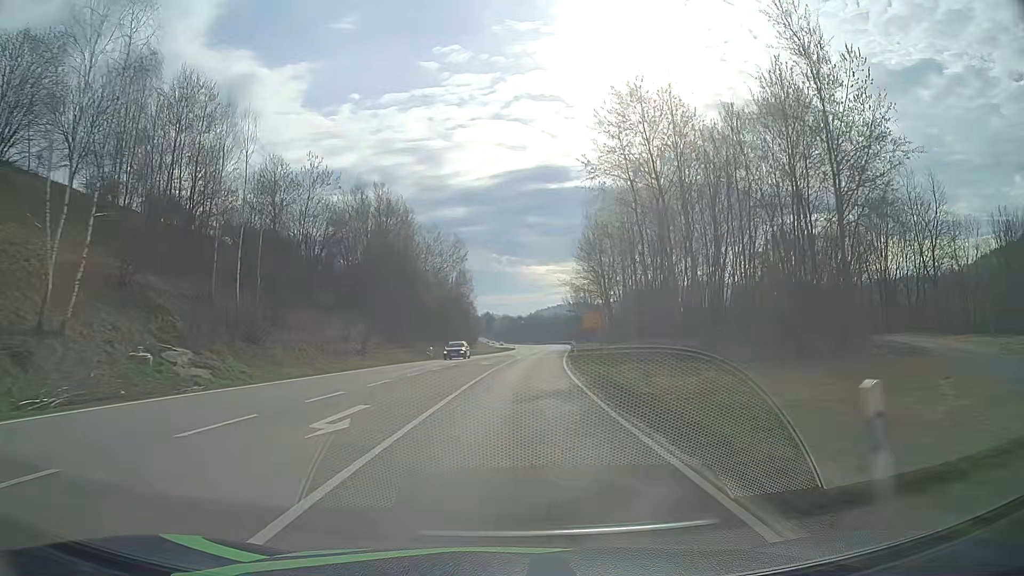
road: secondary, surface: asphalt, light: Day
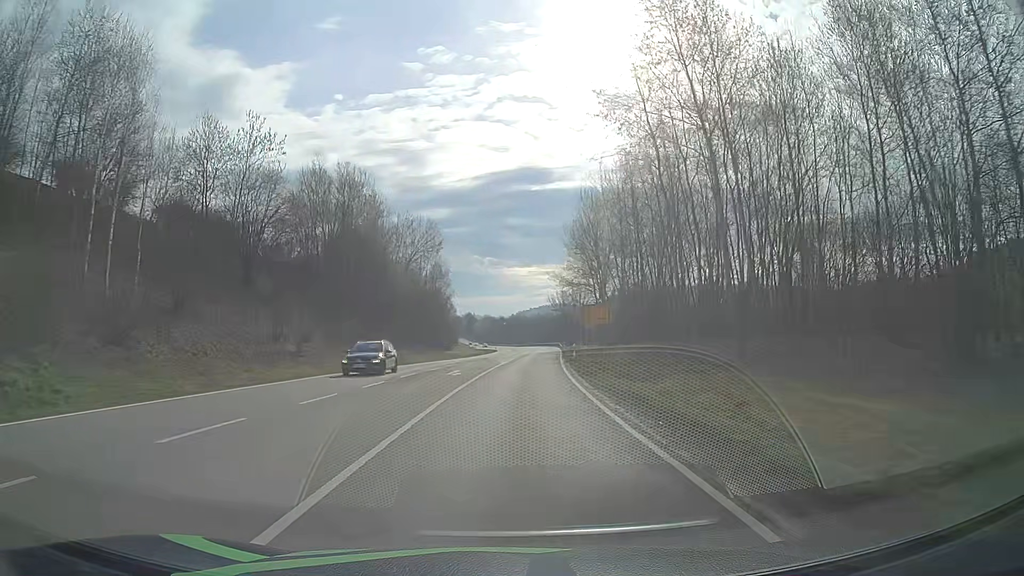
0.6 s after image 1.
(+0.2, +12.4) m; +1°
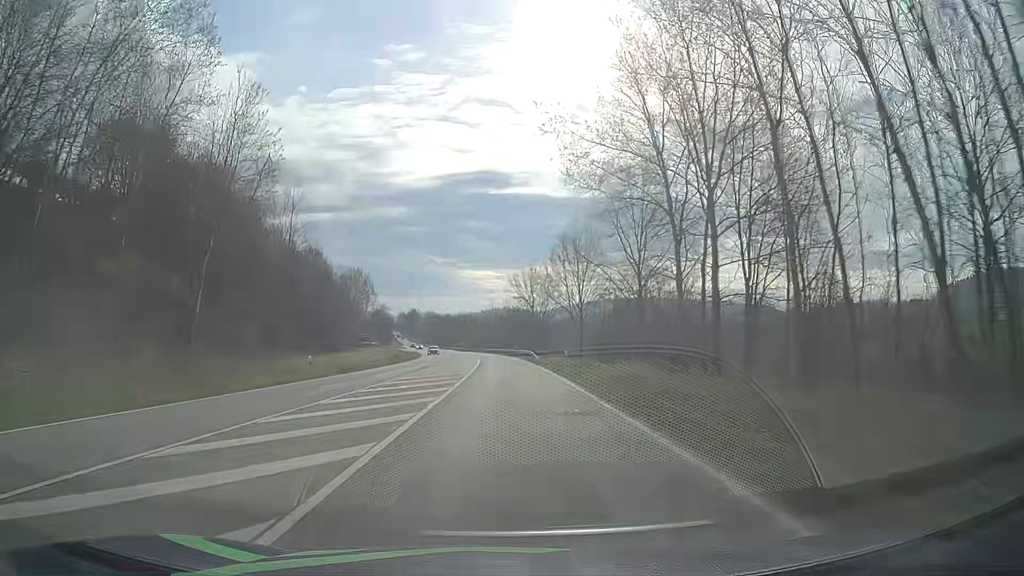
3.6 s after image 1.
(+3.0, +61.4) m; +4°
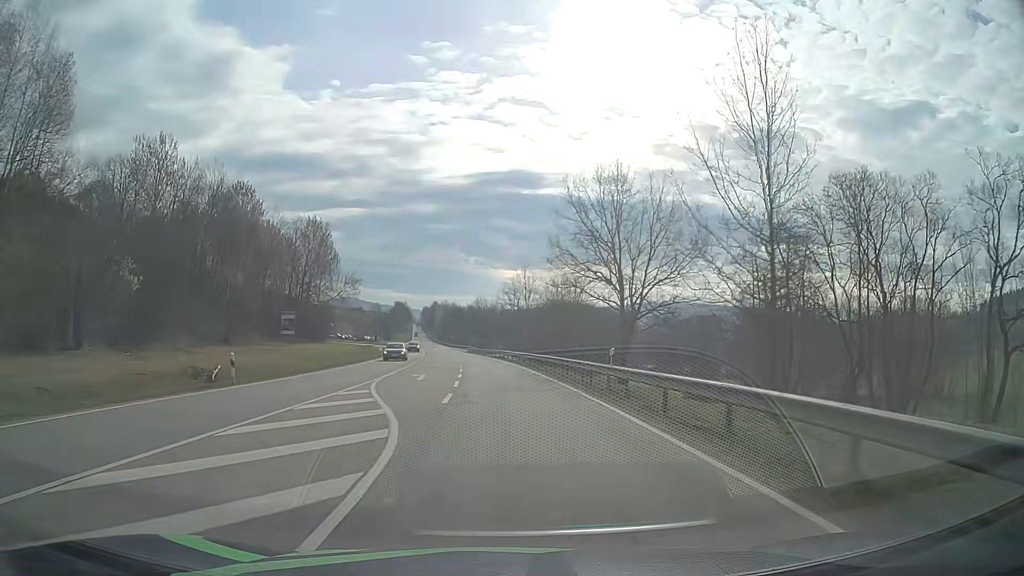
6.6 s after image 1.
(-0.7, +60.9) m; -2°
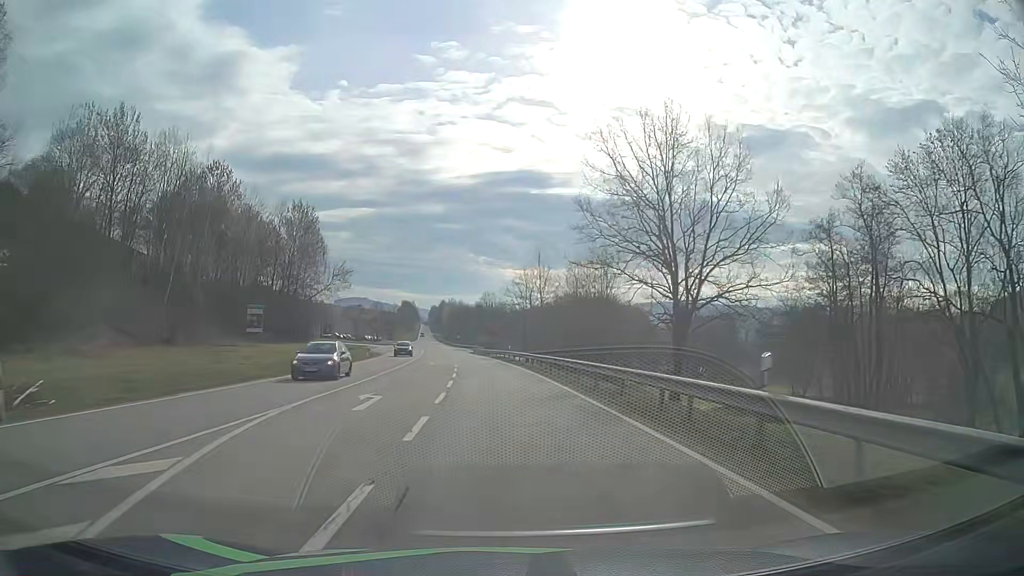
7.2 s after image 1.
(0.0, +12.3) m; -1°
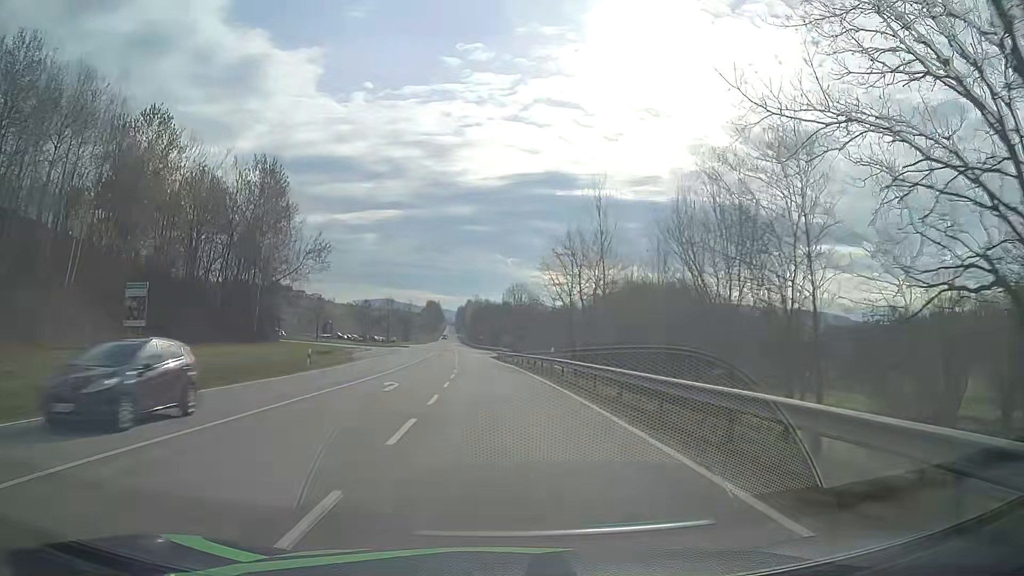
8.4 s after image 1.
(-0.5, +24.6) m; -2°
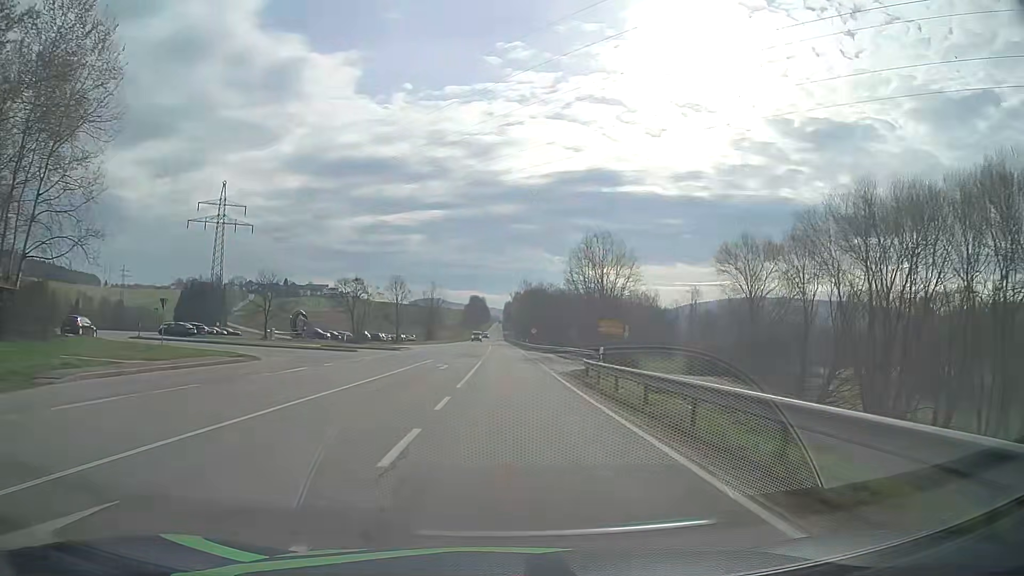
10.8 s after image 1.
(-2.3, +49.8) m; -4°
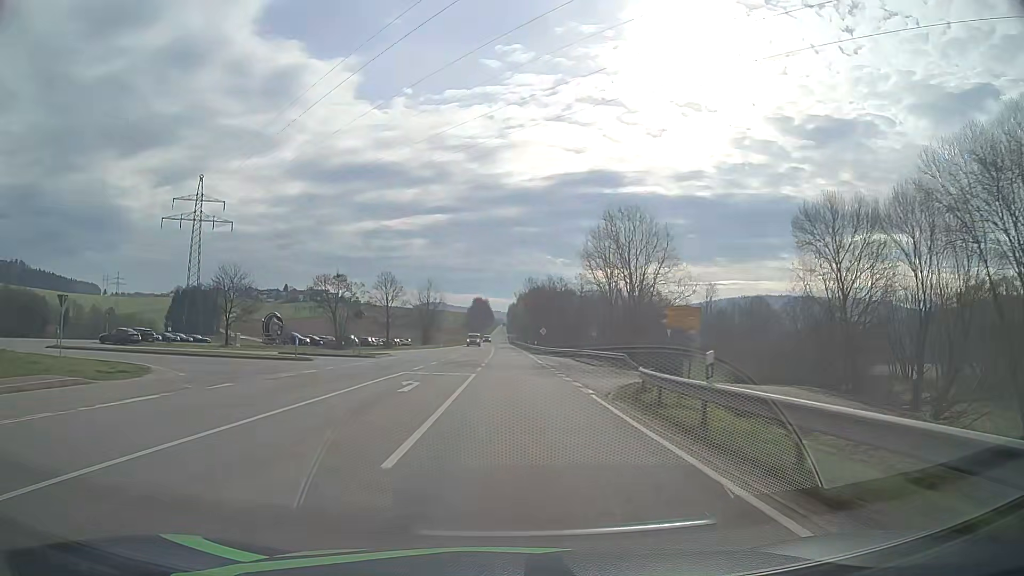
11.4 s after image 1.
(-0.1, +12.6) m; 0°
(0, +10) (0, +20) (0, +30) (0, +40) (0, +50) (0, +60) (0, +70) (0, +80) (0, +90) (-1, +100) m
